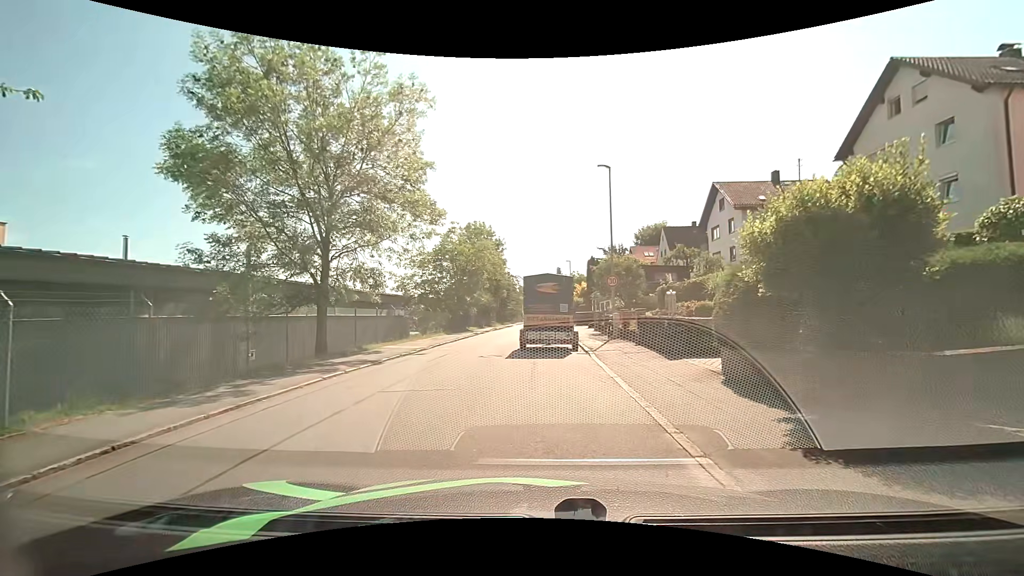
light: Day
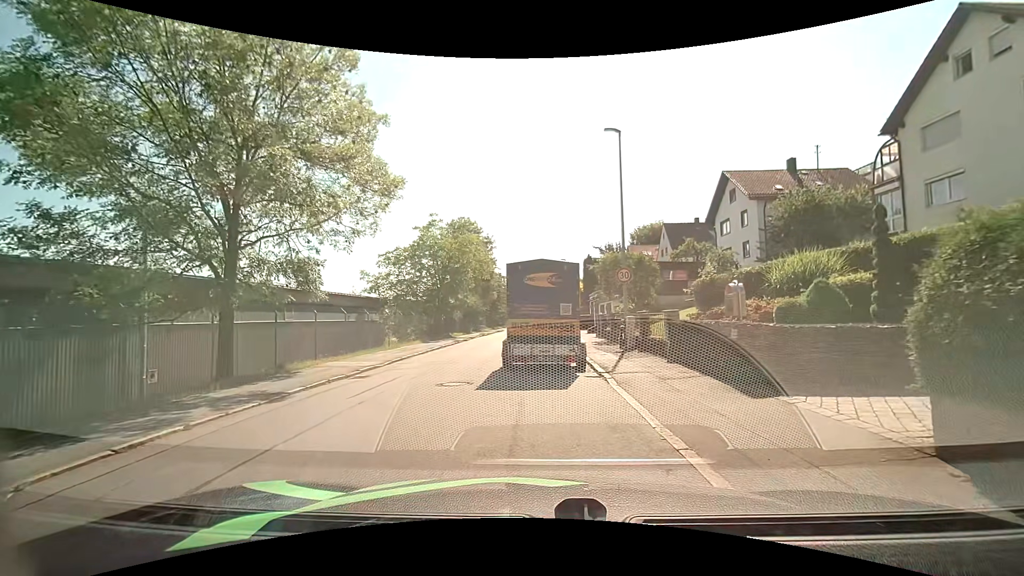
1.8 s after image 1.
(+0.1, +5.0) m; 0°
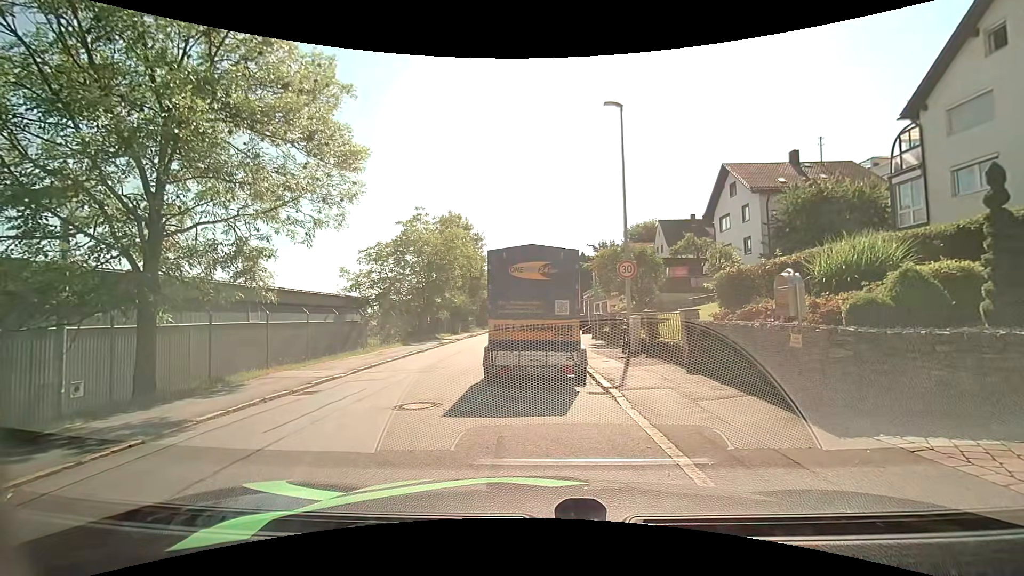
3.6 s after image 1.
(+0.1, +2.1) m; +3°
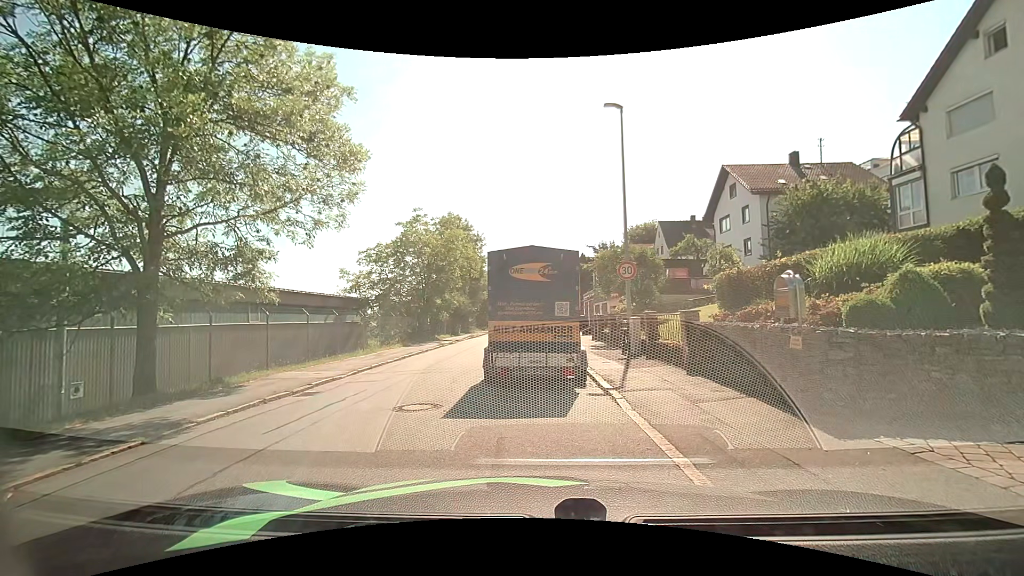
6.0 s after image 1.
(0.0, +0.1) m; 0°
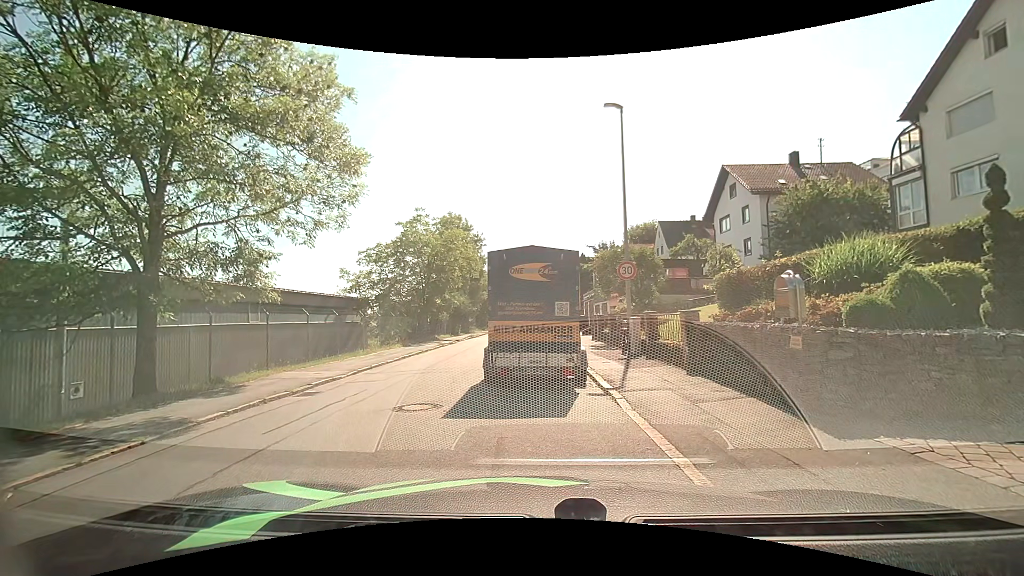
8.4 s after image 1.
(0.0, 0.0) m; 0°
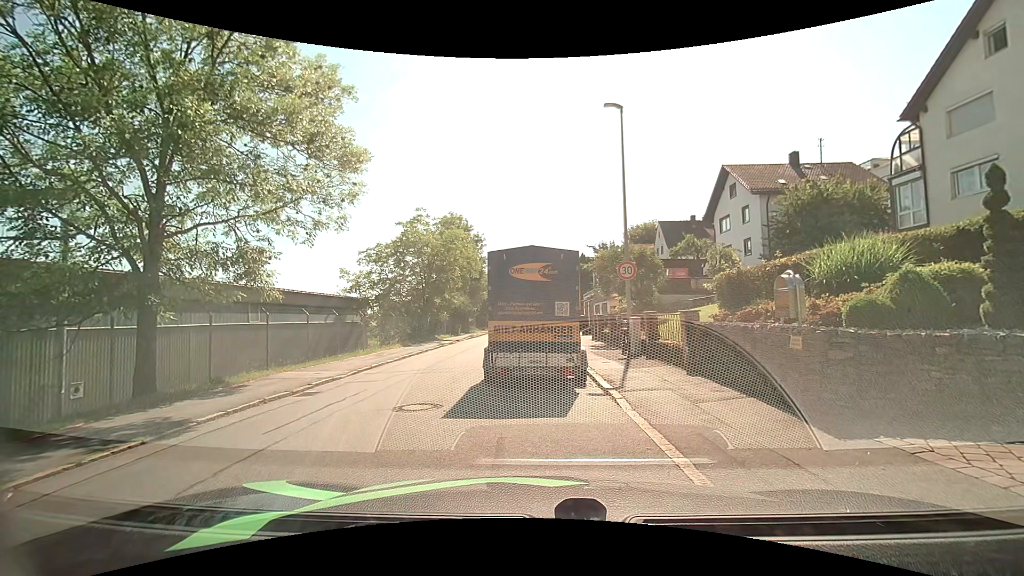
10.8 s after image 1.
(0.0, 0.0) m; 0°
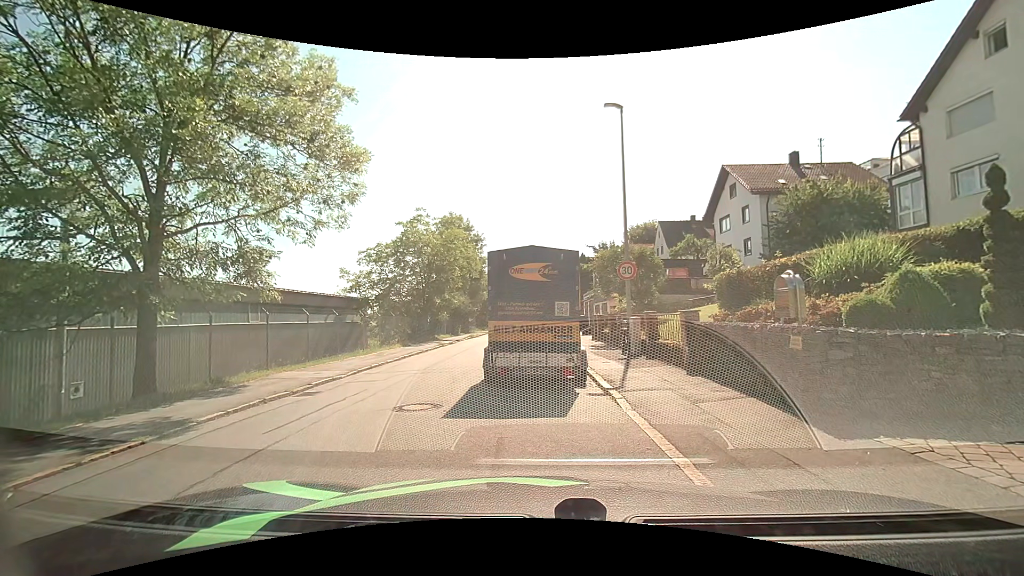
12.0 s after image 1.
(0.0, 0.0) m; 0°
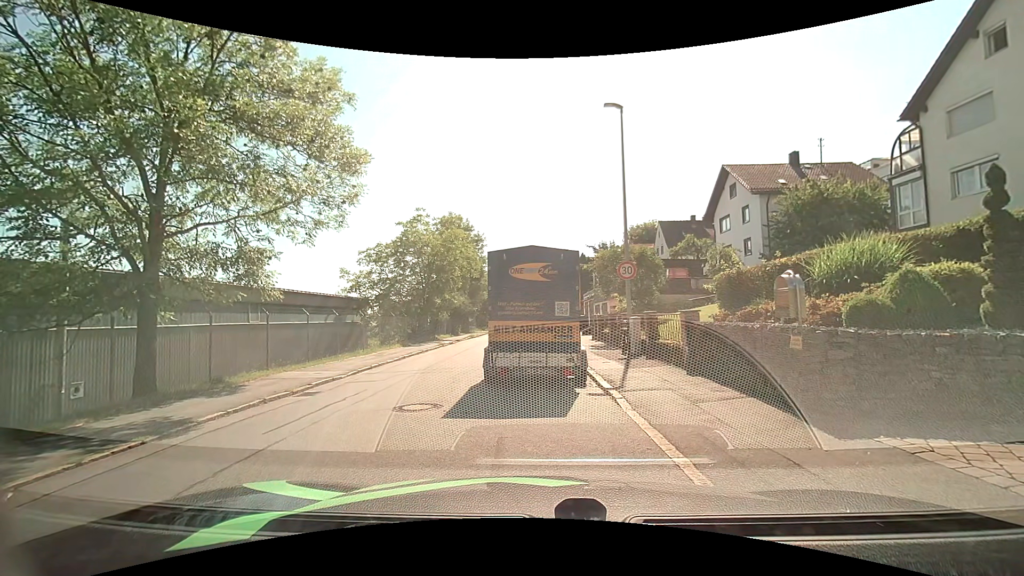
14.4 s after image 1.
(0.0, 0.0) m; 0°
(-2, +10) (-3, +20) (-3, +30) (-3, +40) (-4, +50) (-4, +60) (-5, +70) (-5, +80) (-5, +90) (-6, +100) m
